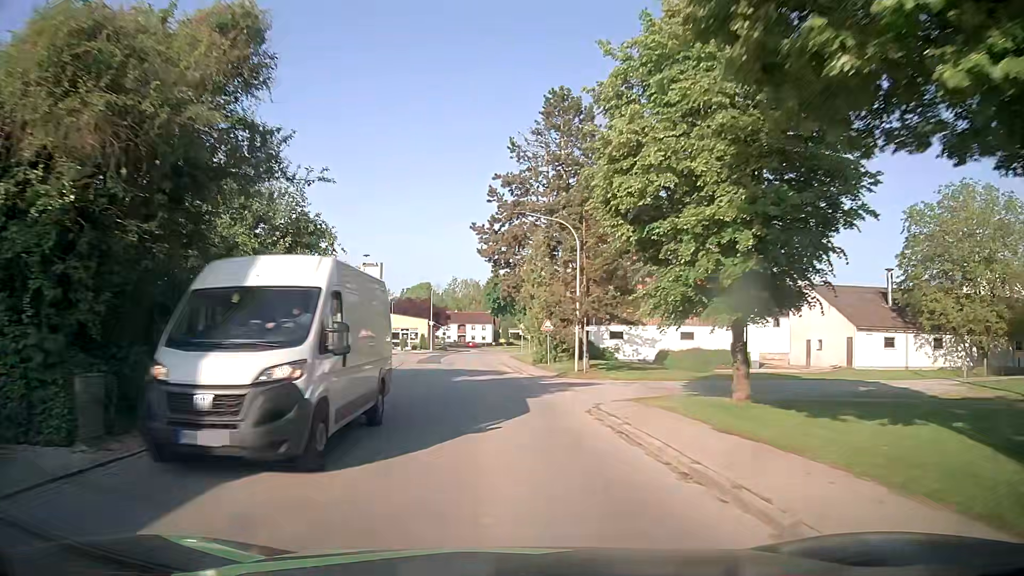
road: tertiary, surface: asphalt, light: Day
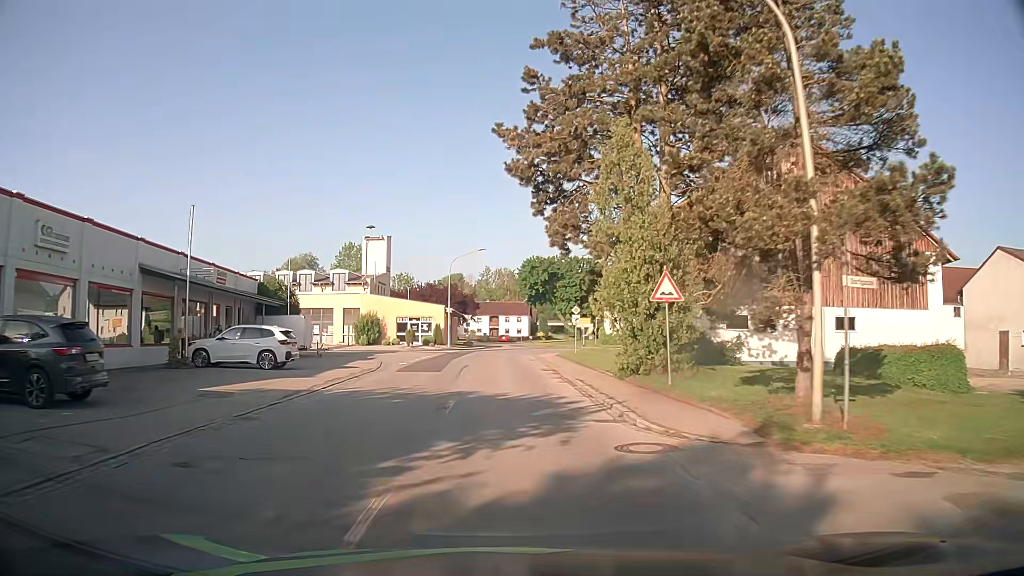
(-0.7, +21.5) m; -3°
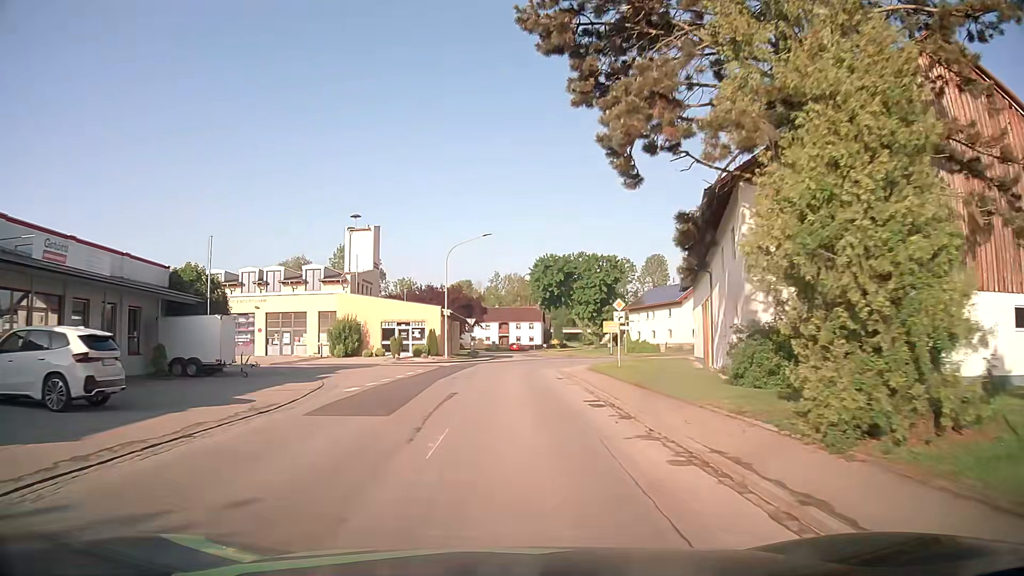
(-0.1, +13.3) m; -1°
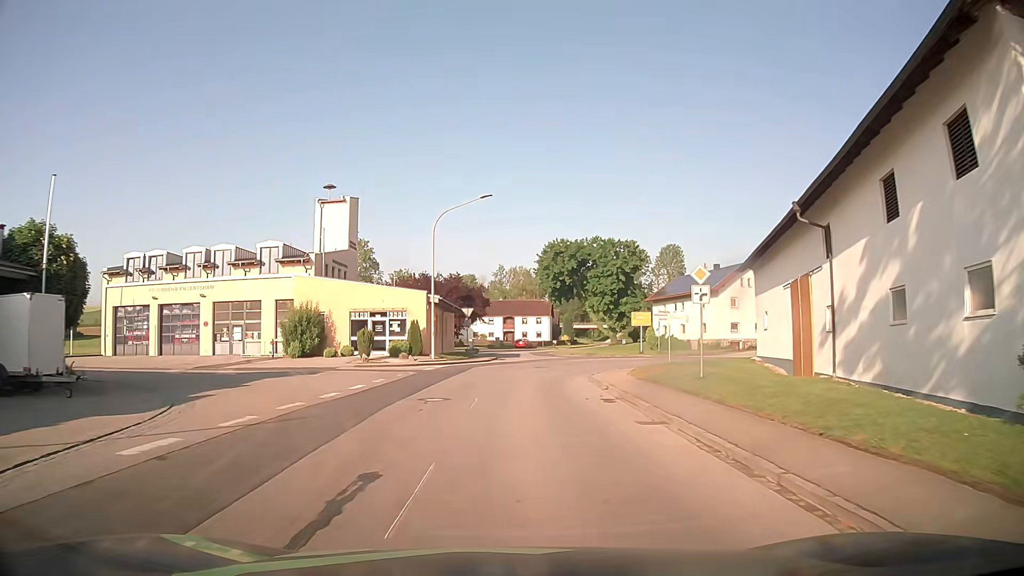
(-0.1, +12.3) m; -2°
(0, +10) (0, +20) (+2, +30) (+7, +38) (+15, +44) (+25, +45) (+35, +45) (+45, +45) (+55, +45) (+65, +46) m
